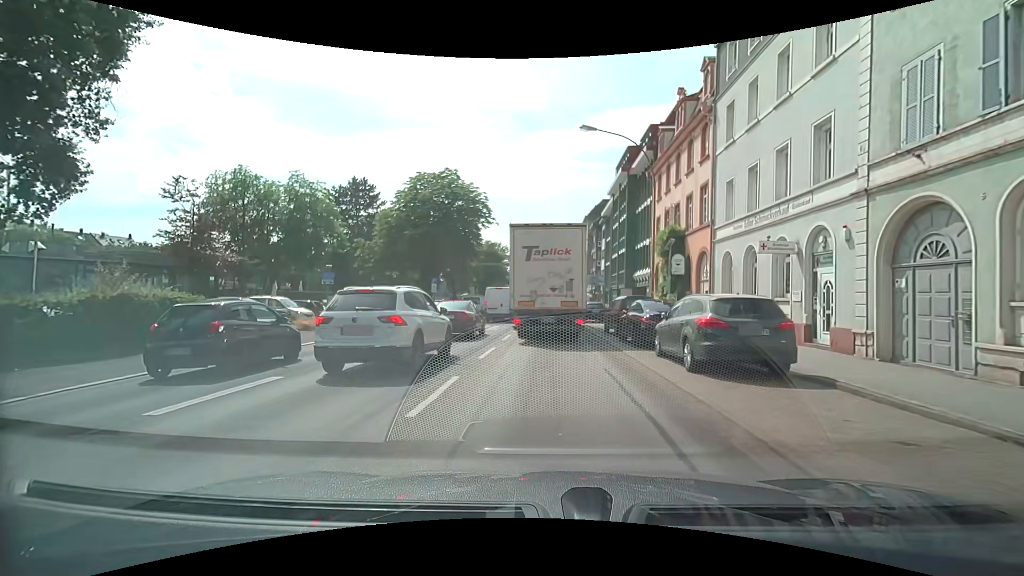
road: primary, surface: asphalt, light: Day
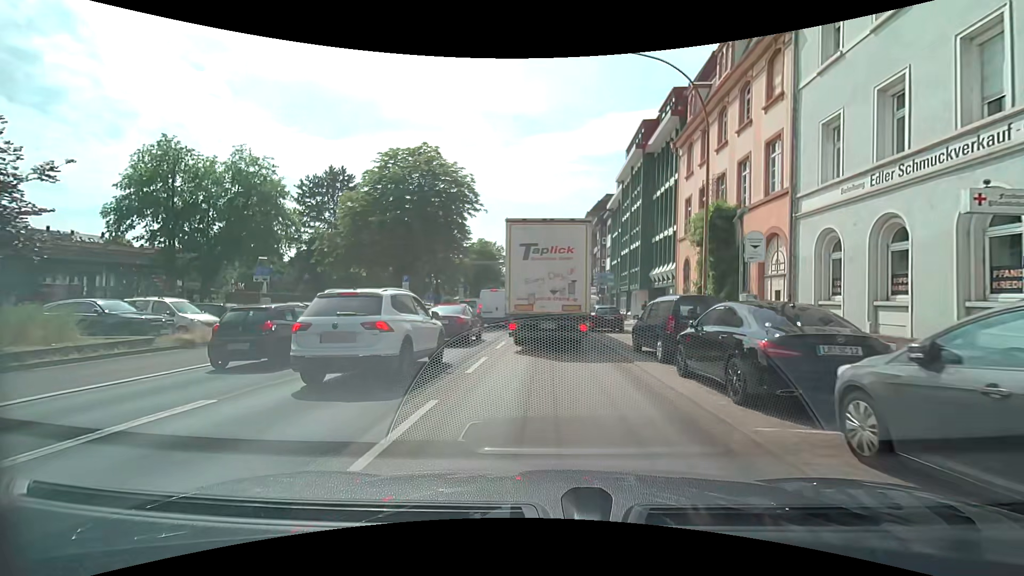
(-0.1, +7.8) m; 0°
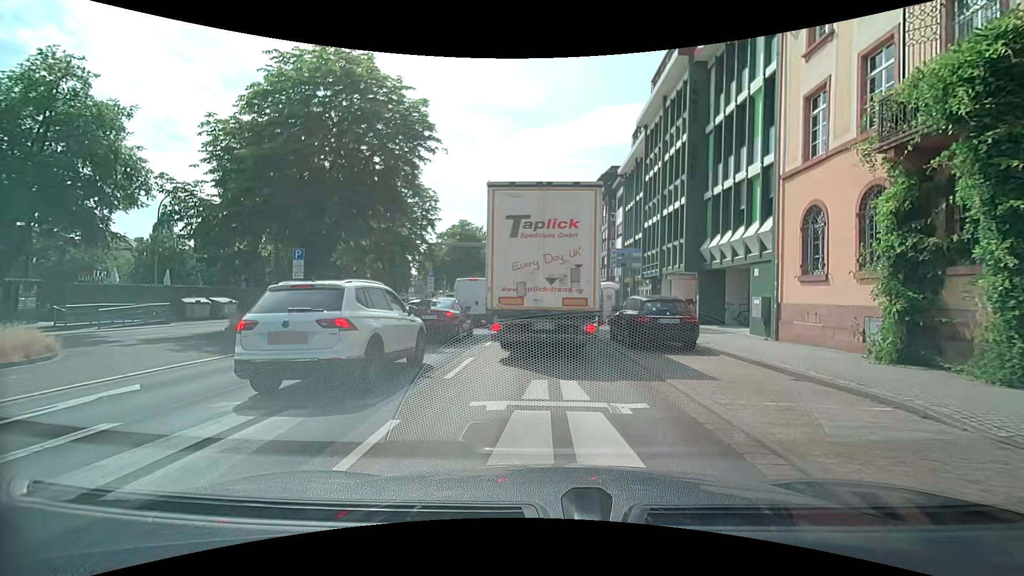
(0.0, +13.3) m; 0°
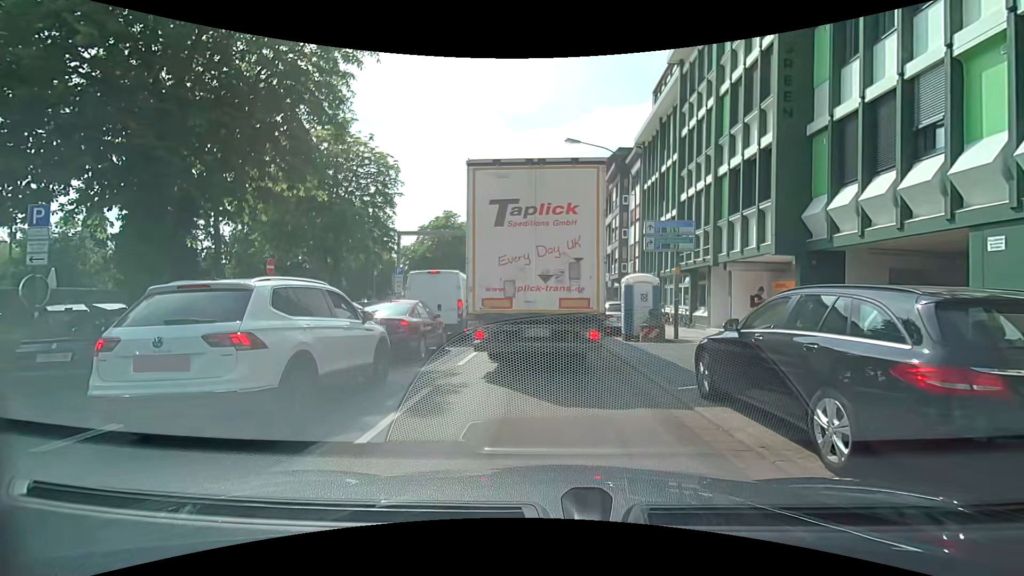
(+0.1, +9.5) m; +1°
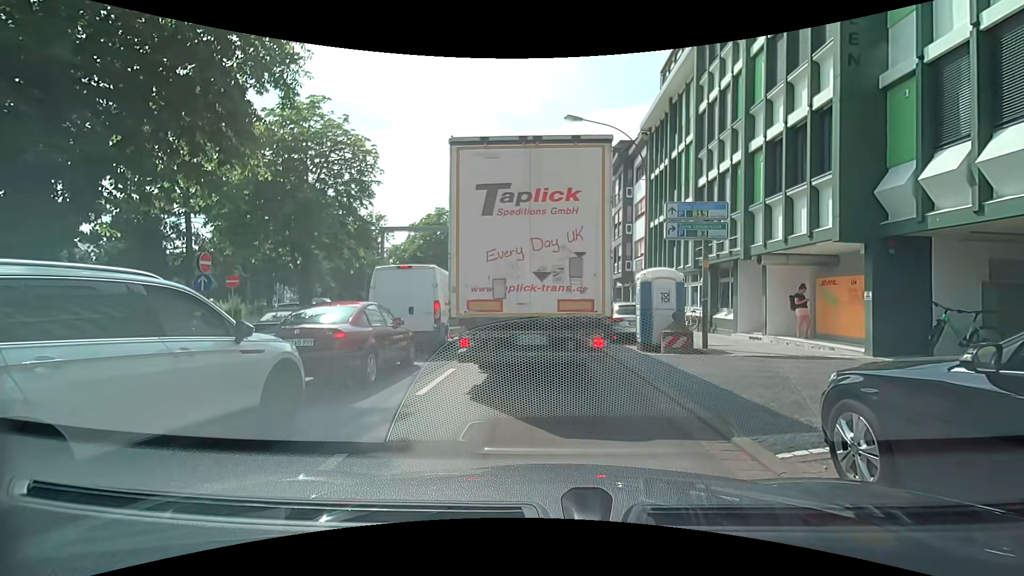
(0.0, +3.2) m; +1°
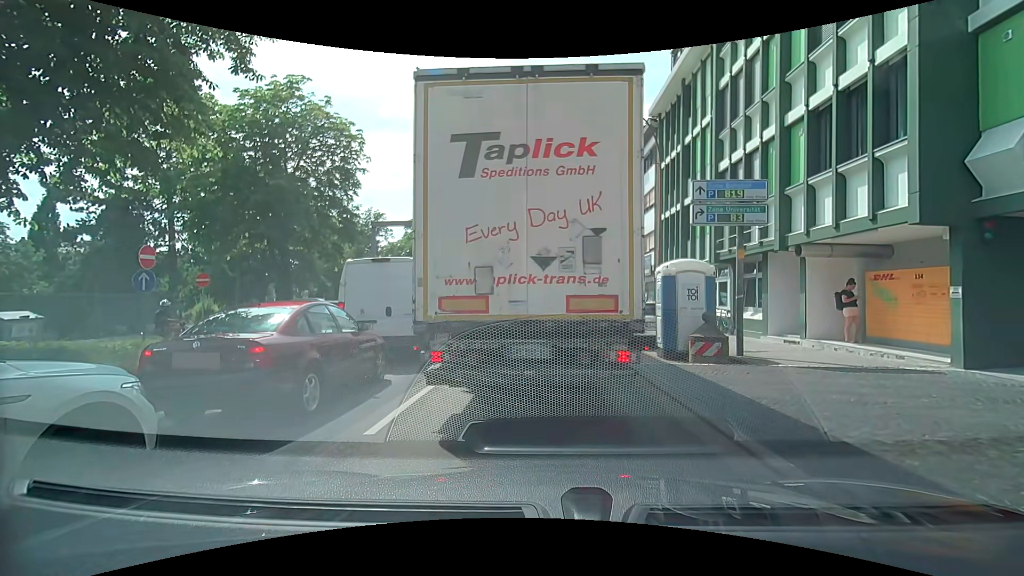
(0.0, +2.2) m; 0°
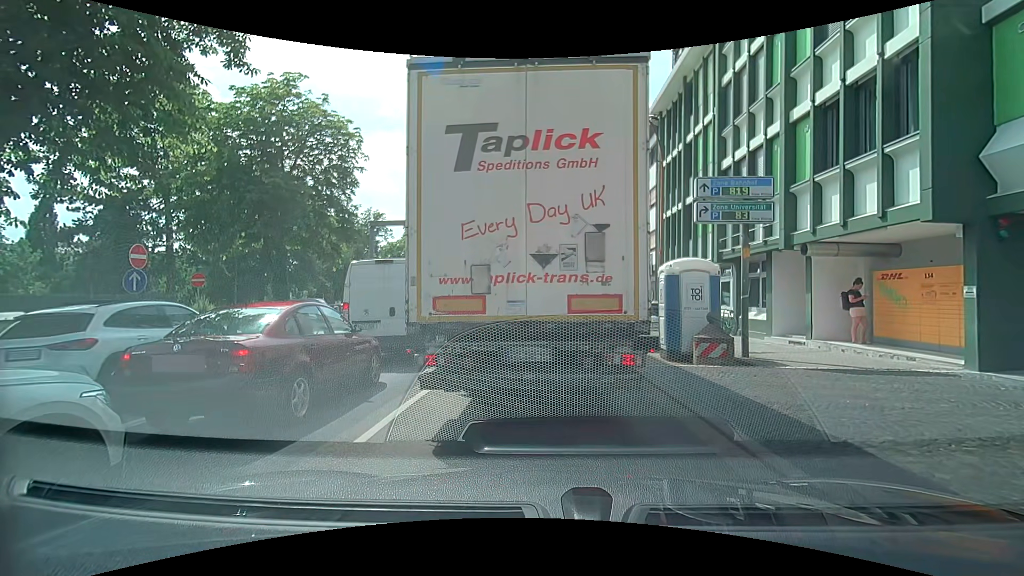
(0.0, +0.3) m; 0°
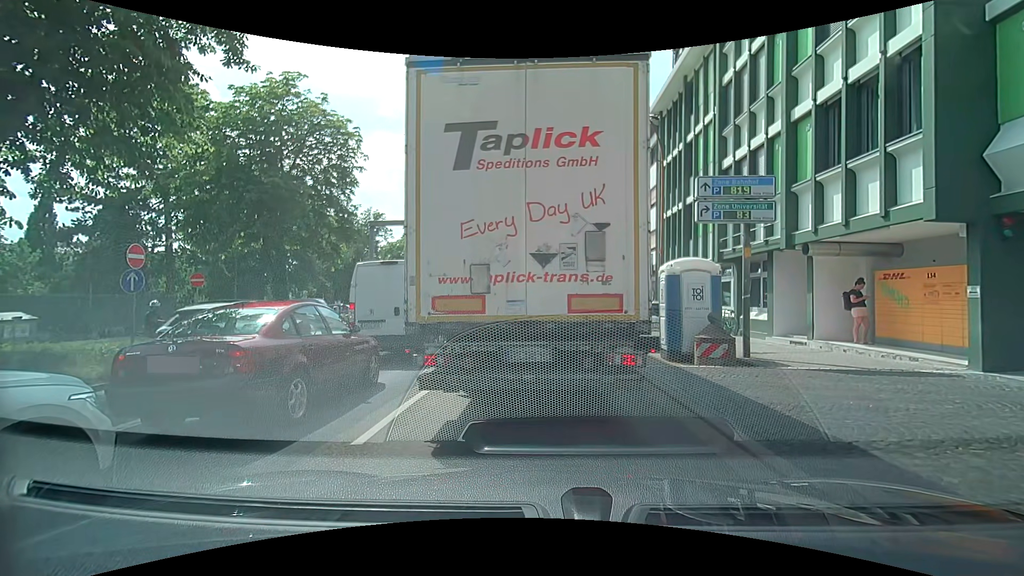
(0.0, +0.1) m; 0°
(0, +10) (-1, +20) (-2, +30) (-3, +40) (-4, +50) (-5, +60) (-5, +70) (-6, +80) (-7, +90) (-8, +100) m
